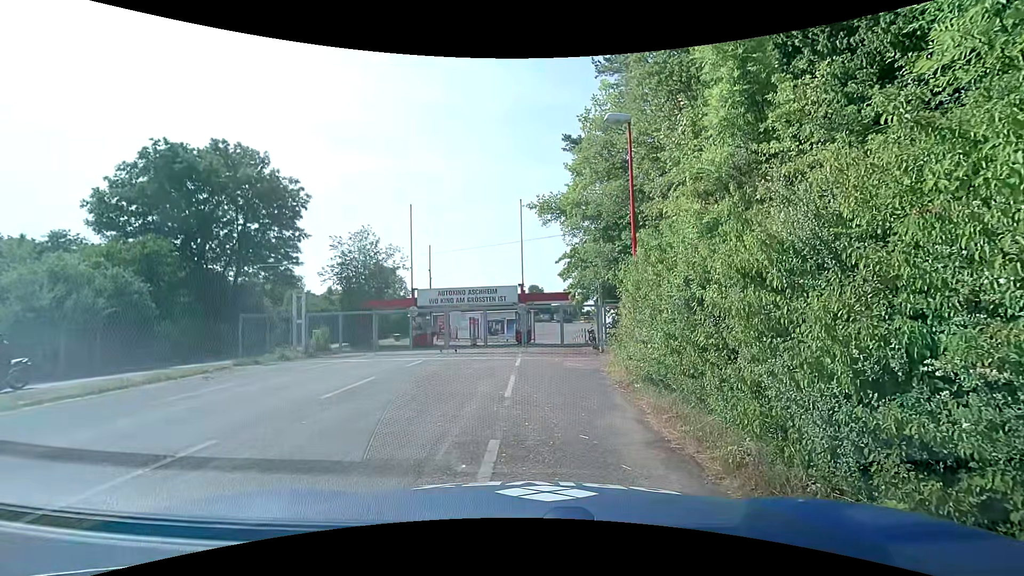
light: Day
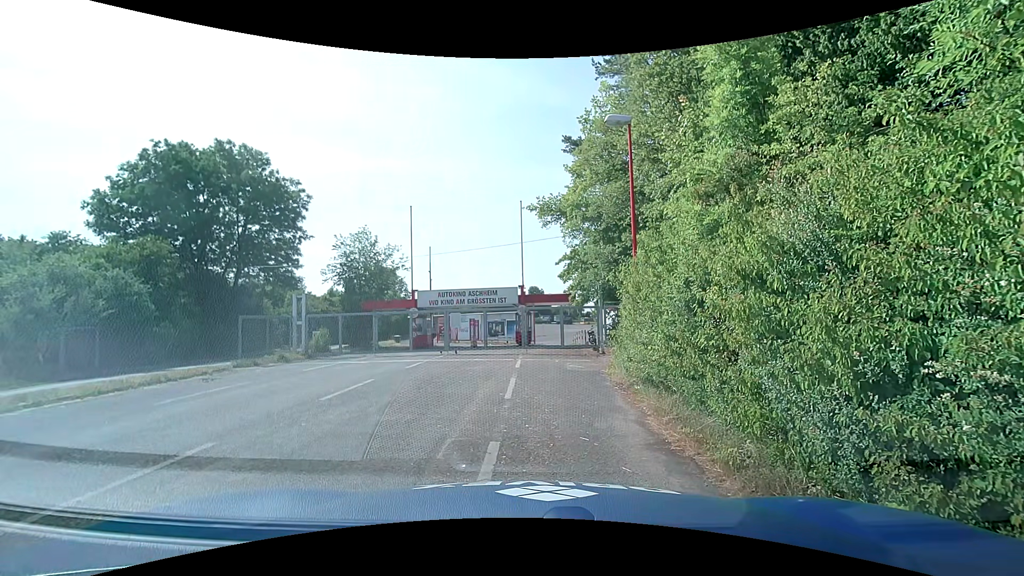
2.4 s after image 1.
(0.0, +0.1) m; 0°
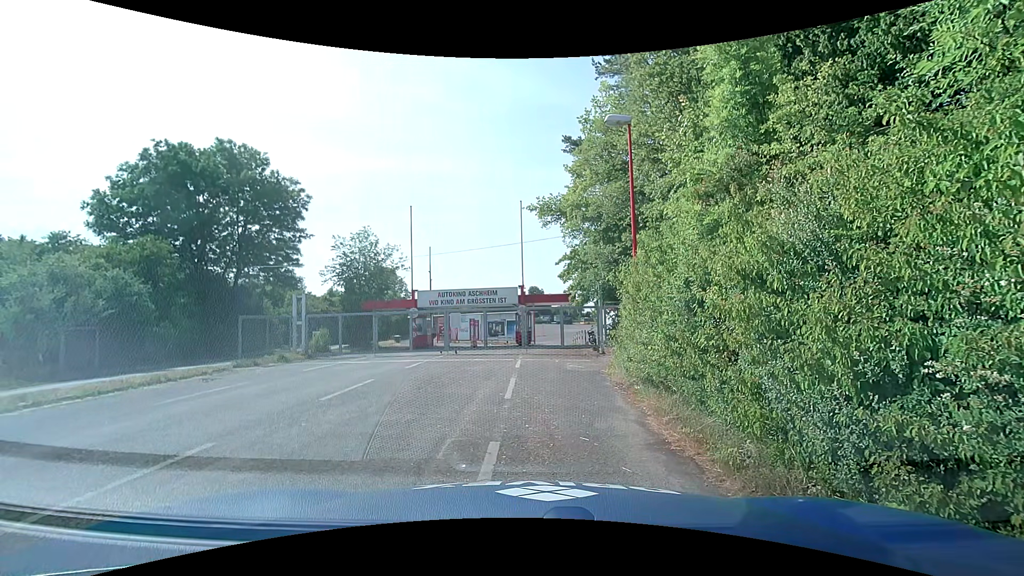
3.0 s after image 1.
(0.0, 0.0) m; 0°
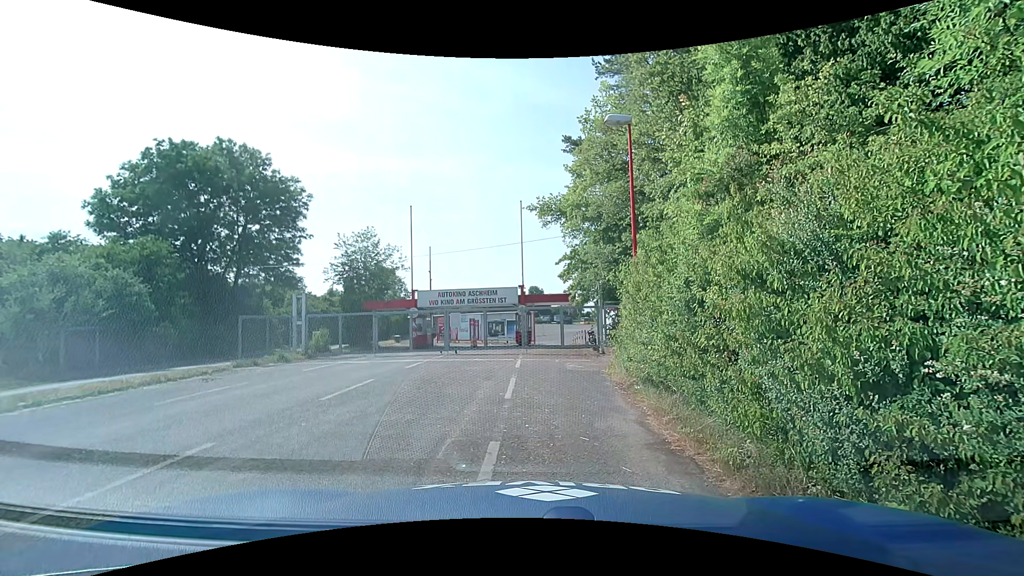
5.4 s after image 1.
(0.0, 0.0) m; 0°
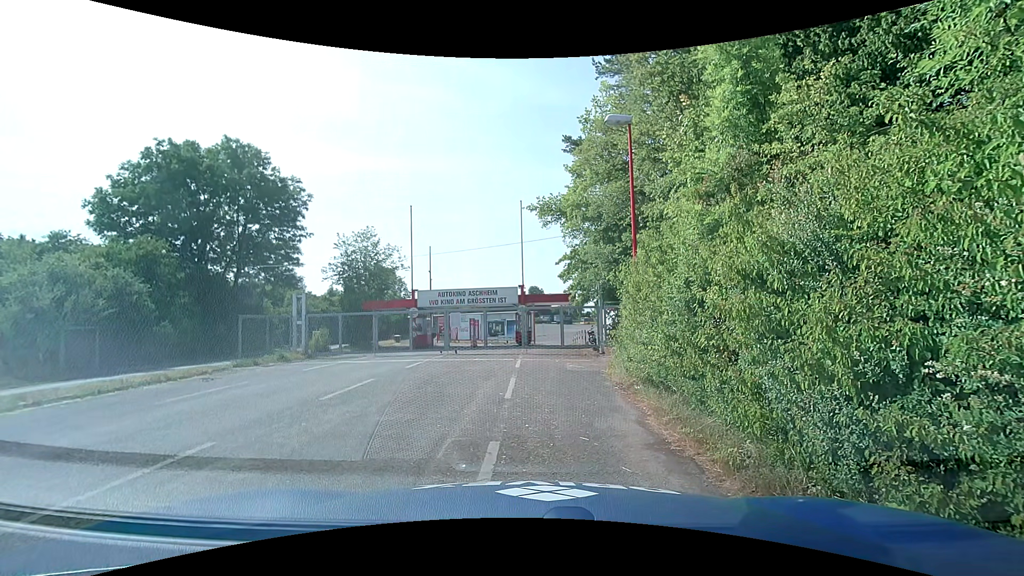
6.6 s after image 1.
(0.0, 0.0) m; 0°
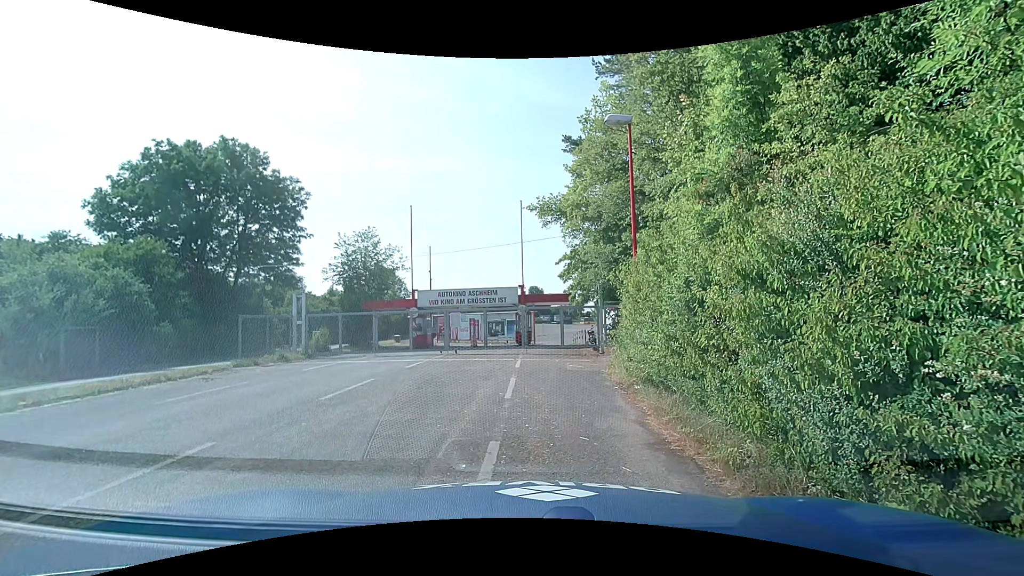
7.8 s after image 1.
(0.0, 0.0) m; 0°
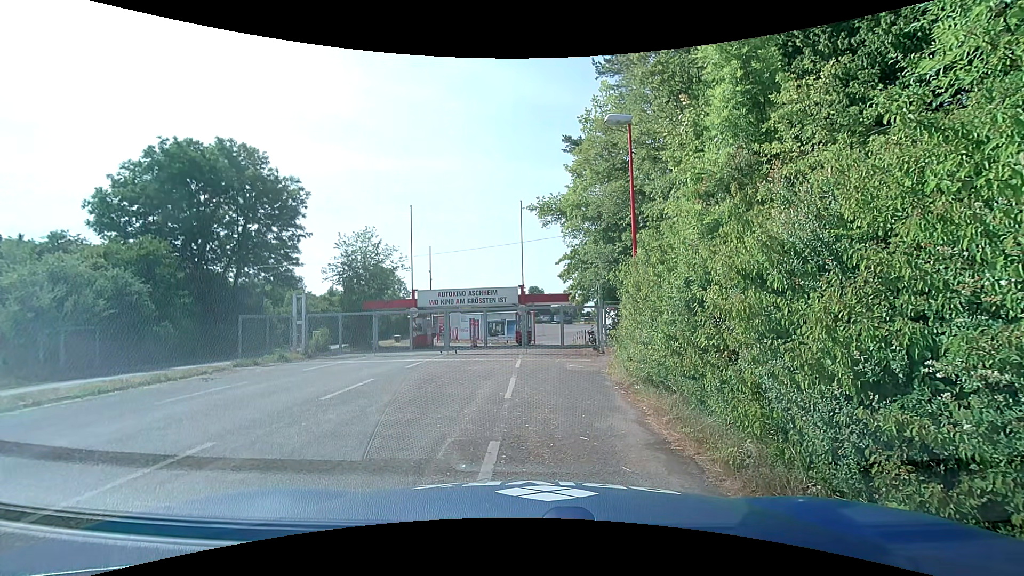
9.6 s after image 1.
(0.0, 0.0) m; 0°
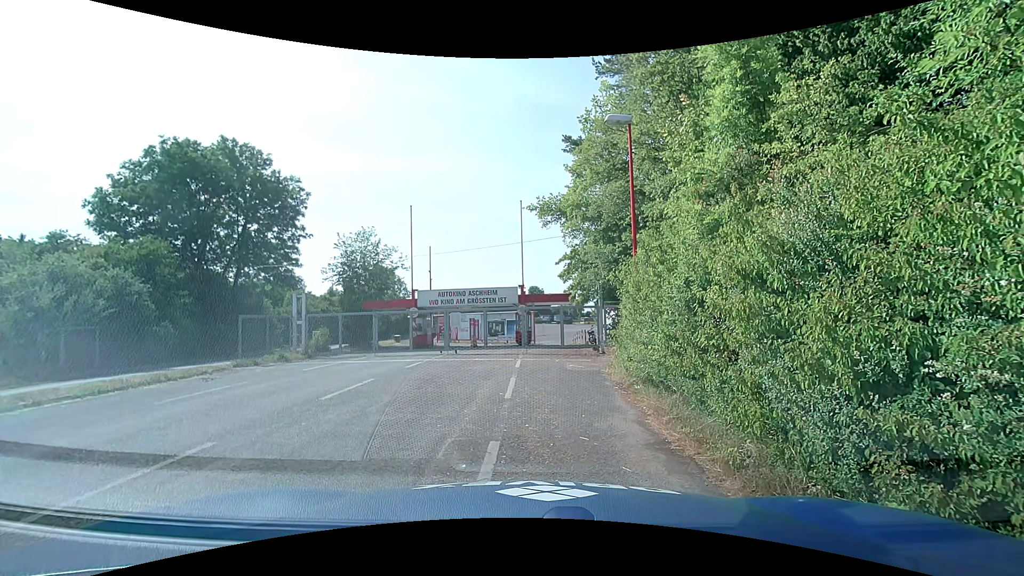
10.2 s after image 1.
(0.0, 0.0) m; 0°
